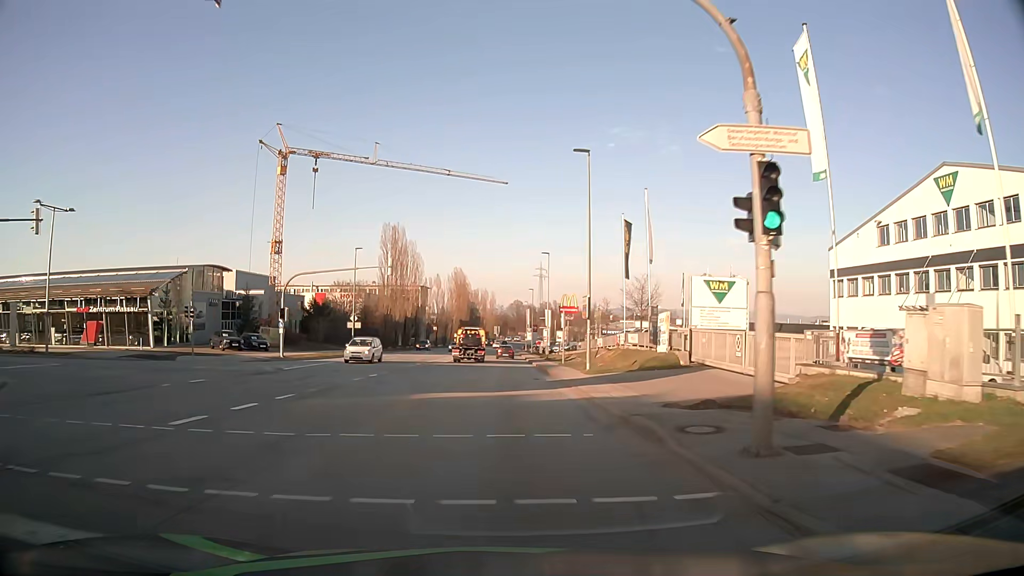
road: secondary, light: Day
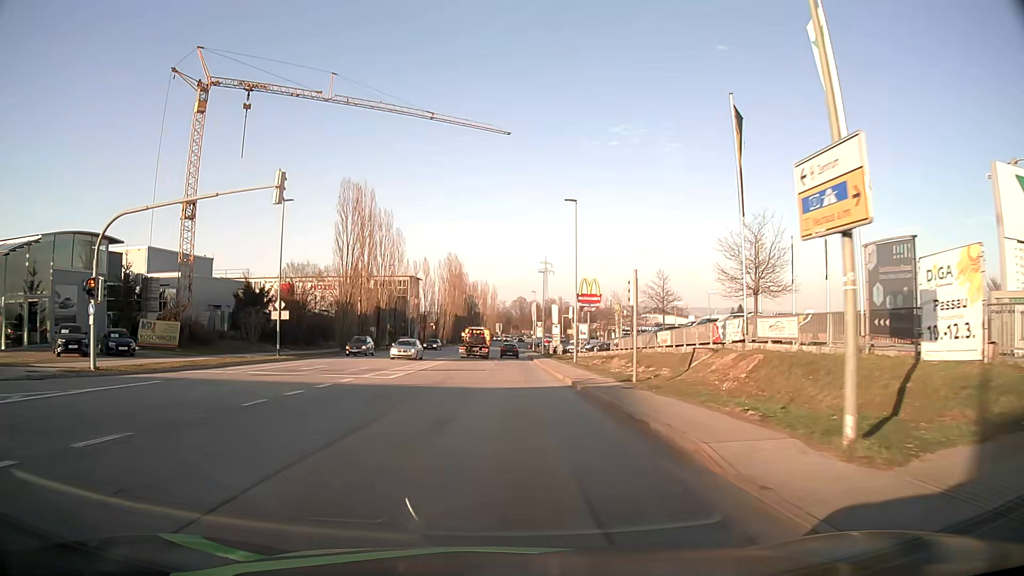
(0.0, +23.7) m; 0°
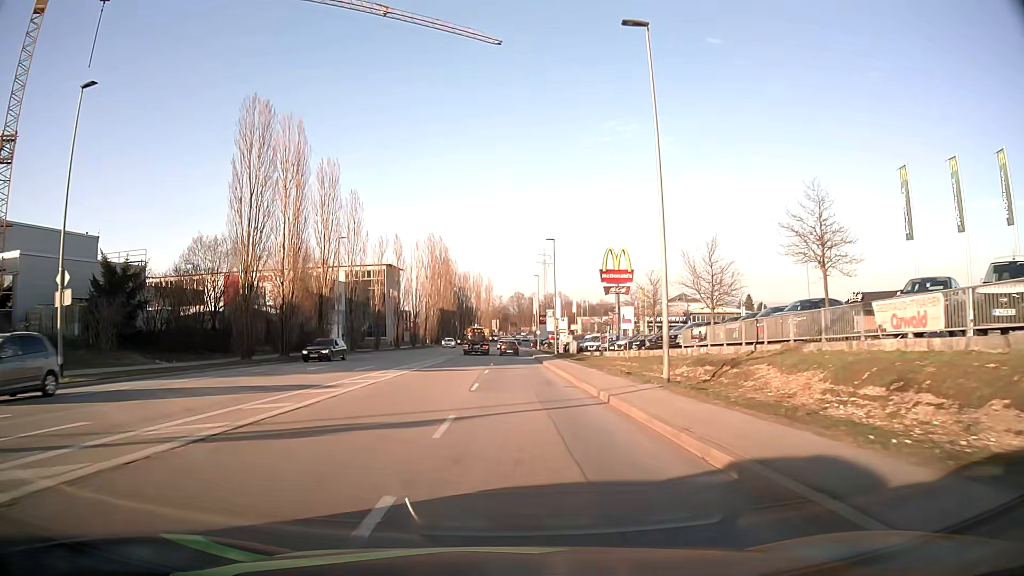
(0.0, +24.0) m; 0°
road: tertiary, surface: asphalt
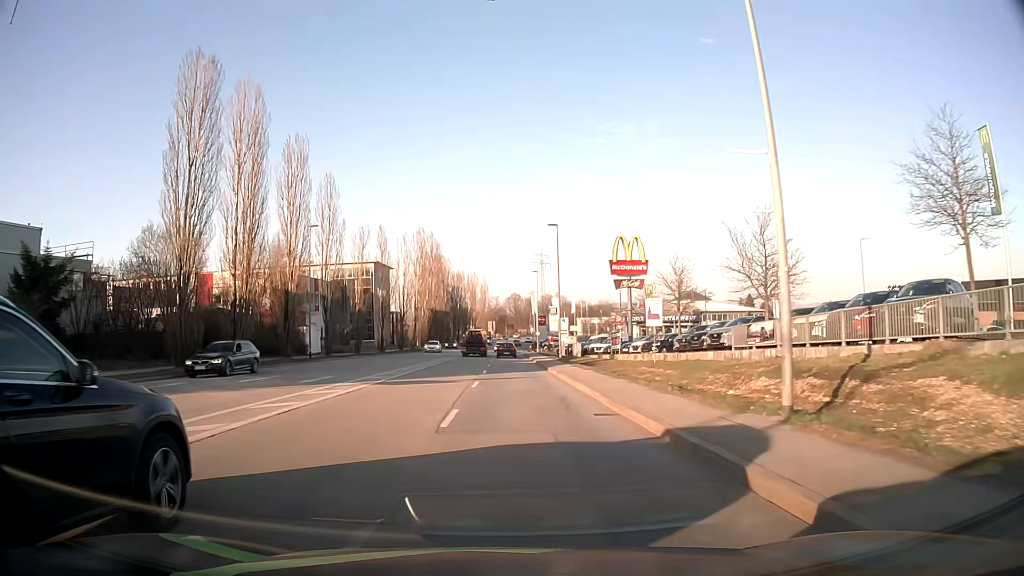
(0.0, +8.1) m; 0°
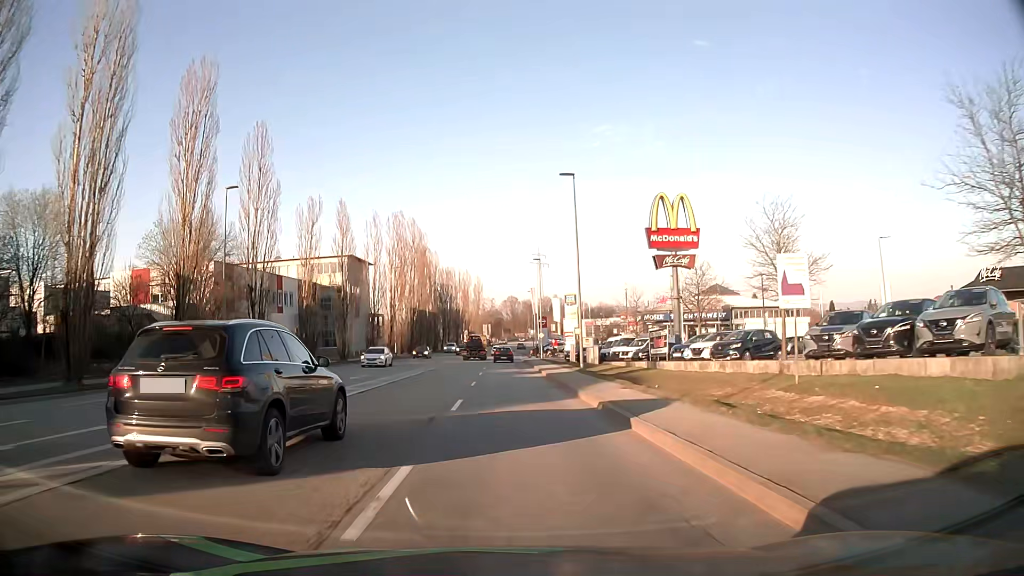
(+0.1, +16.2) m; 0°
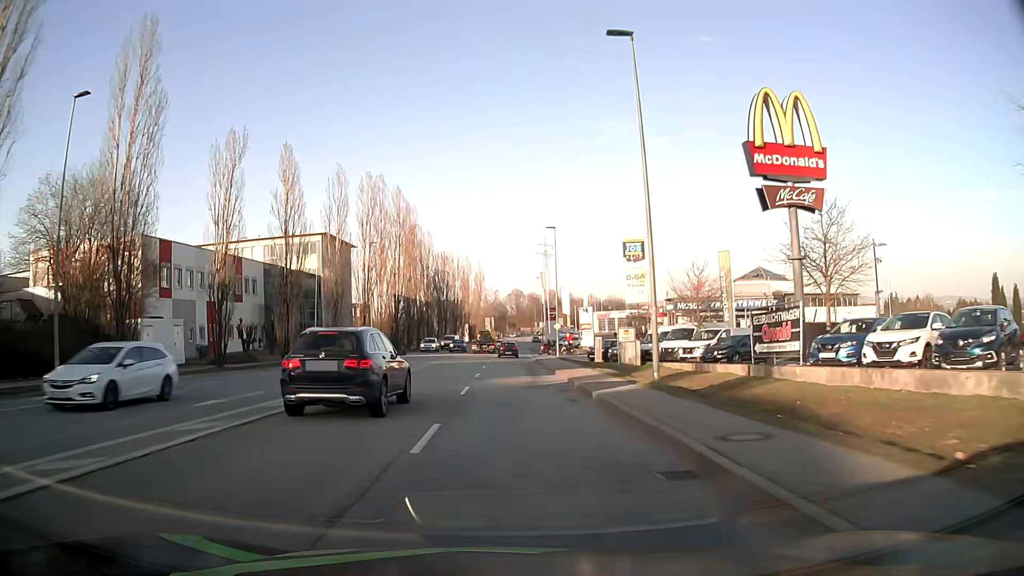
(-0.1, +16.3) m; -1°
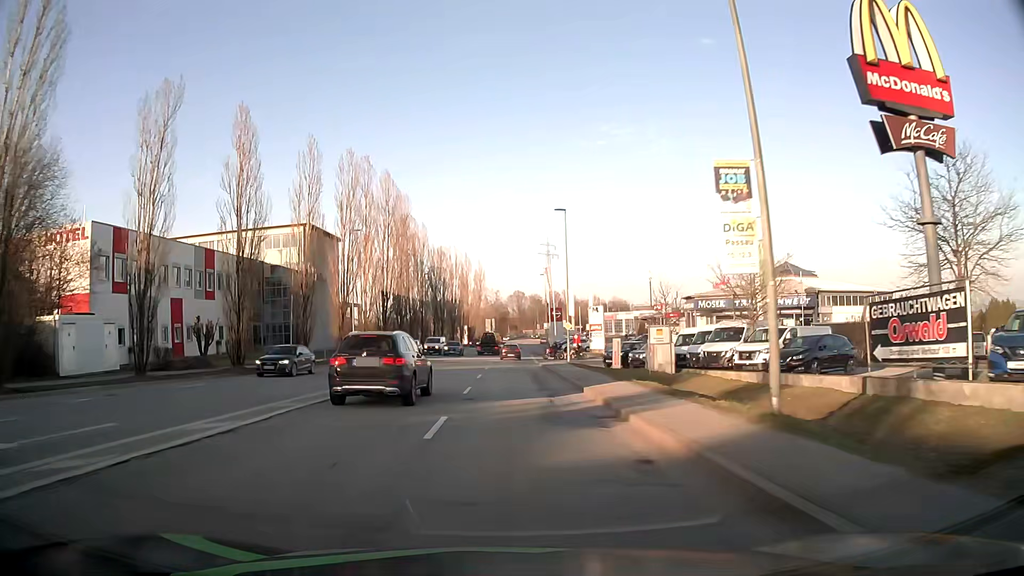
(0.0, +8.2) m; 0°
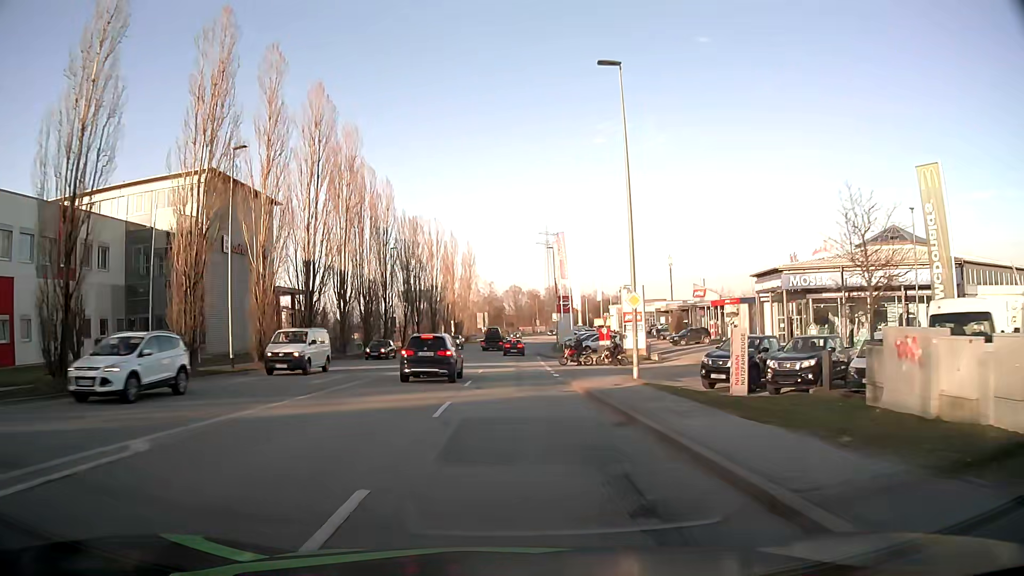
(+0.1, +24.5) m; 0°
(0, +10) (0, +20) (0, +30) (0, +40) (+1, +50) (+1, +60) (+1, +70) (+2, +80) (+3, +90) (+4, +100) m
